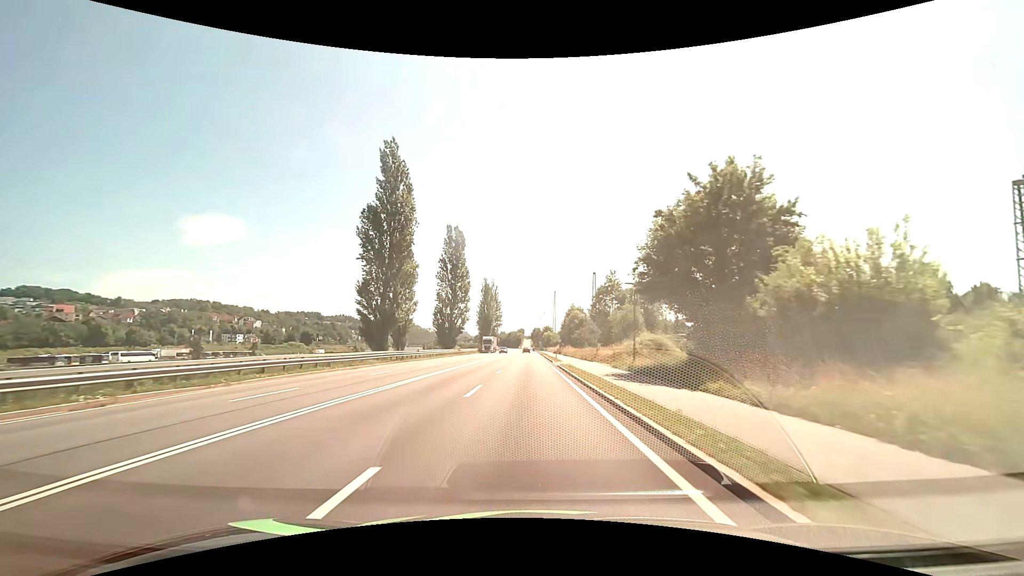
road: primary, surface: asphalt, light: Day
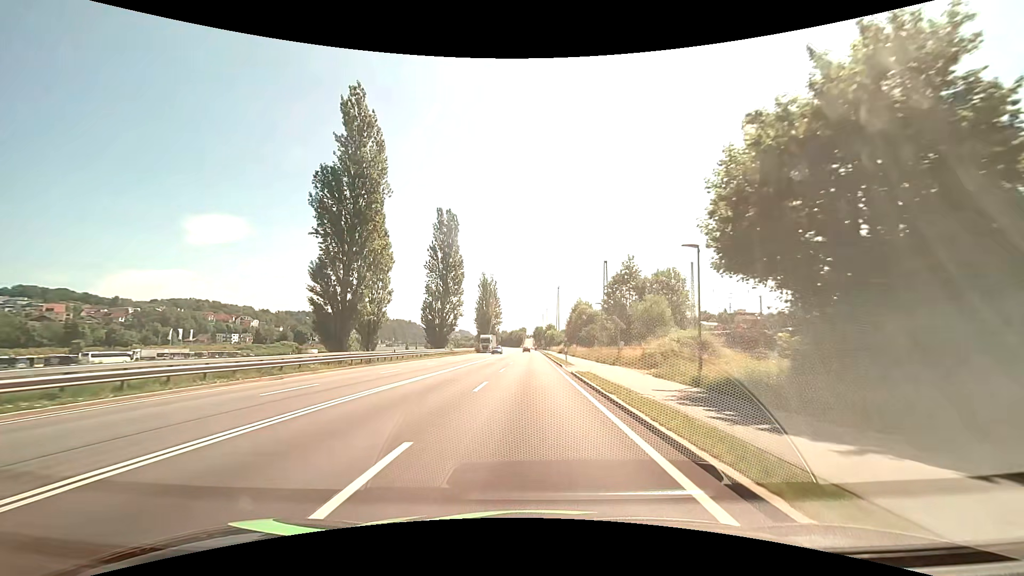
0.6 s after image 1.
(0.0, +10.6) m; 0°
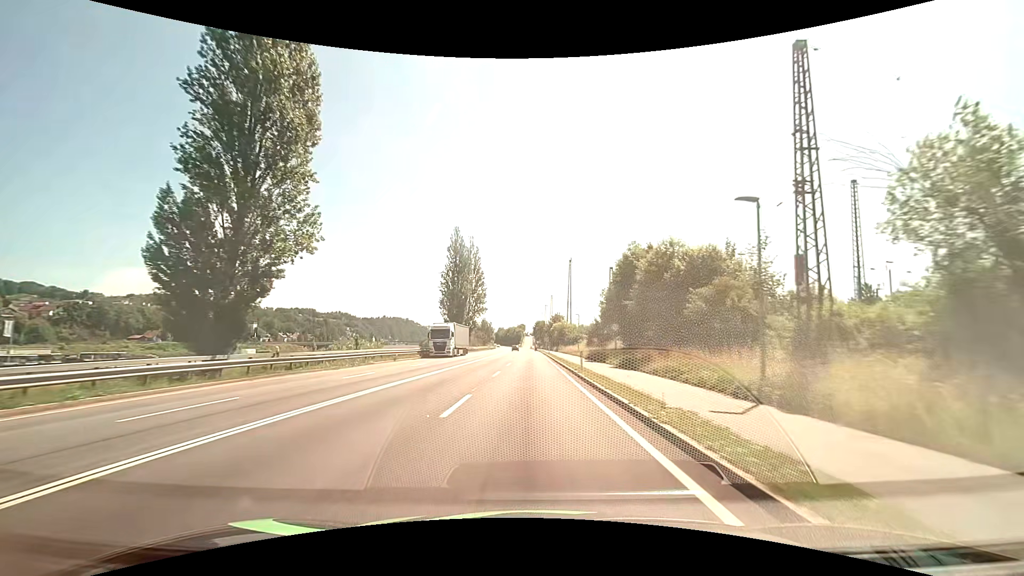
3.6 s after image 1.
(0.0, +53.4) m; 0°
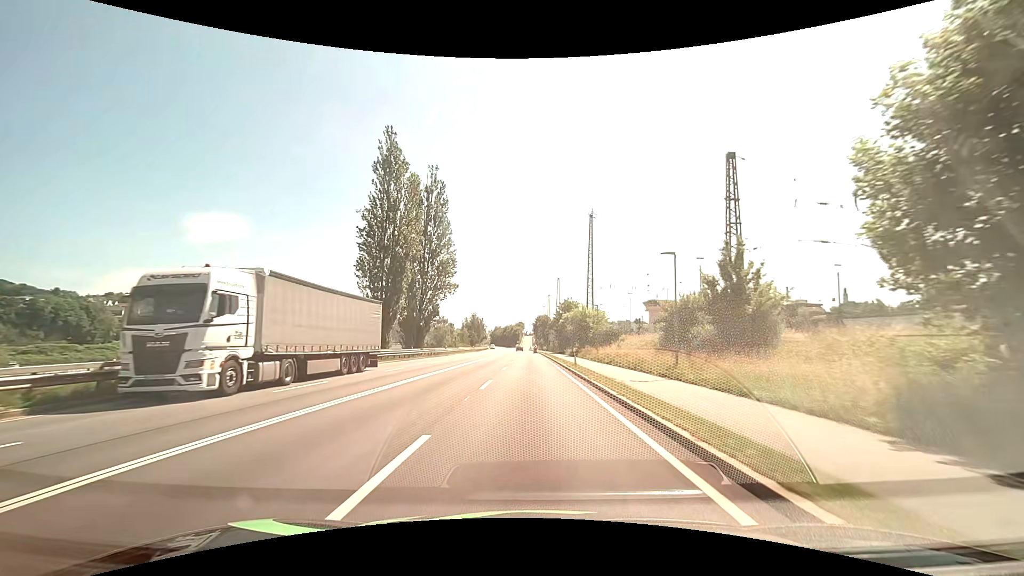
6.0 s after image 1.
(-0.2, +42.1) m; 0°
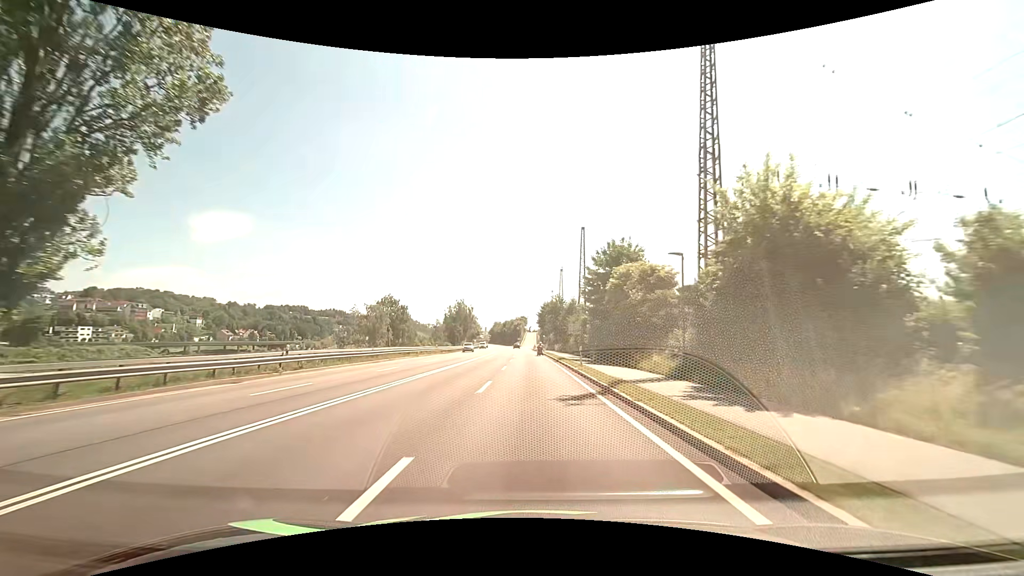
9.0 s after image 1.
(-0.1, +49.5) m; 0°
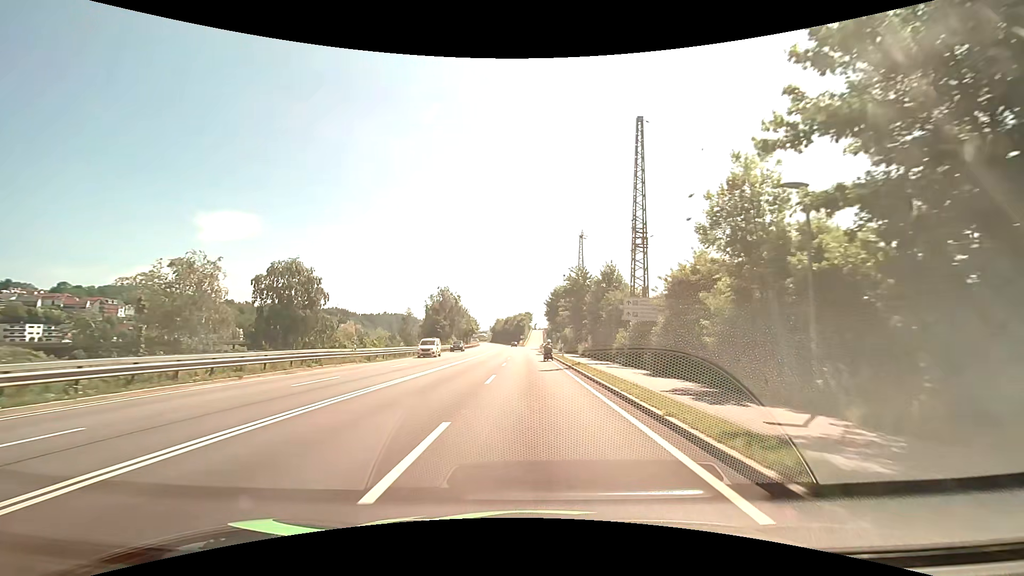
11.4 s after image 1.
(-0.1, +33.3) m; 0°
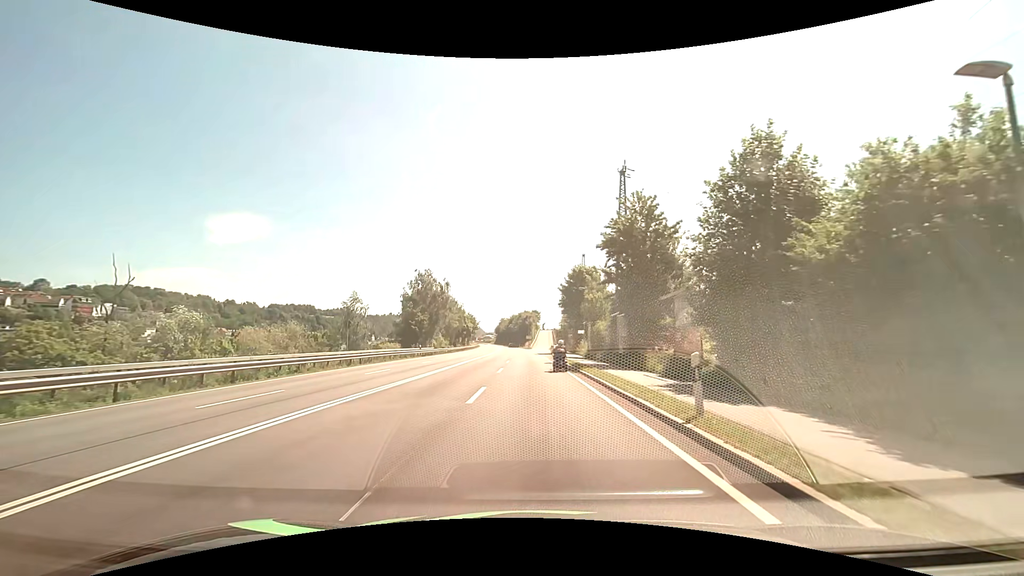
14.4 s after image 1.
(-0.4, +28.6) m; -1°
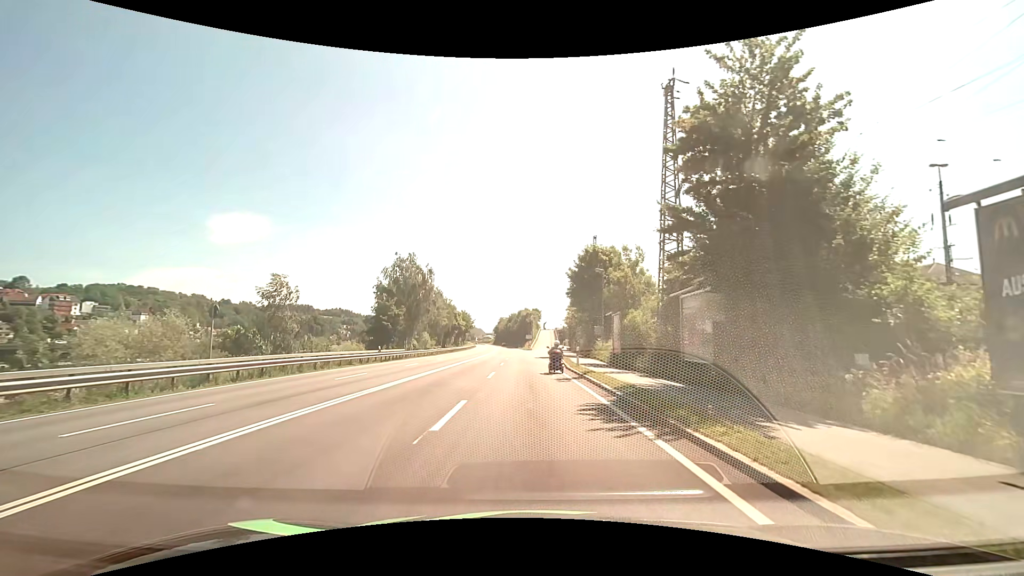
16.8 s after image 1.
(0.0, +15.3) m; -1°
(0, +10) (0, +20) (0, +30) (+1, +40) (+1, +50) (+1, +60) (+2, +70) (+2, +80) (+3, +90) (+3, +100) m
